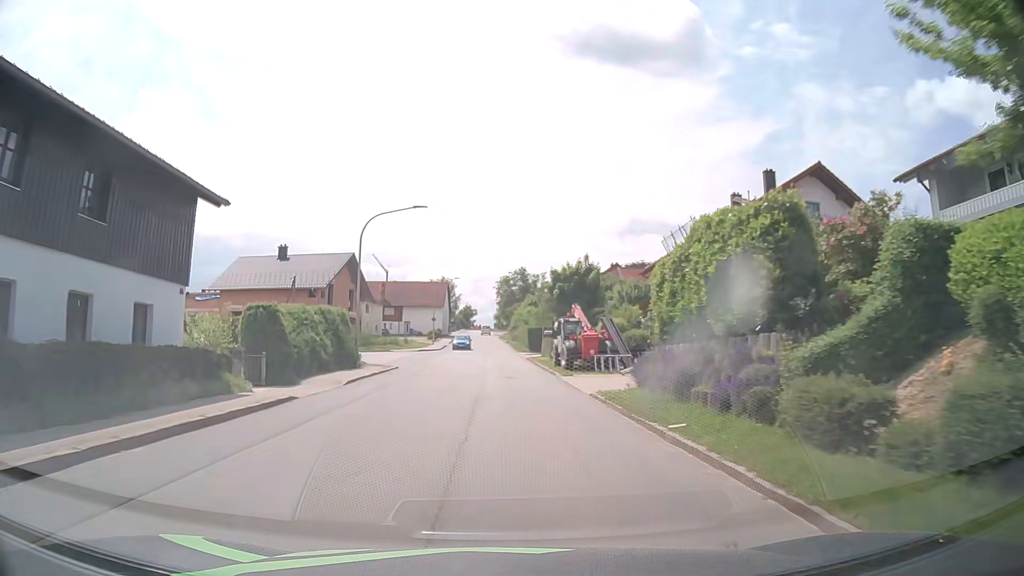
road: tertiary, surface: asphalt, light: Day
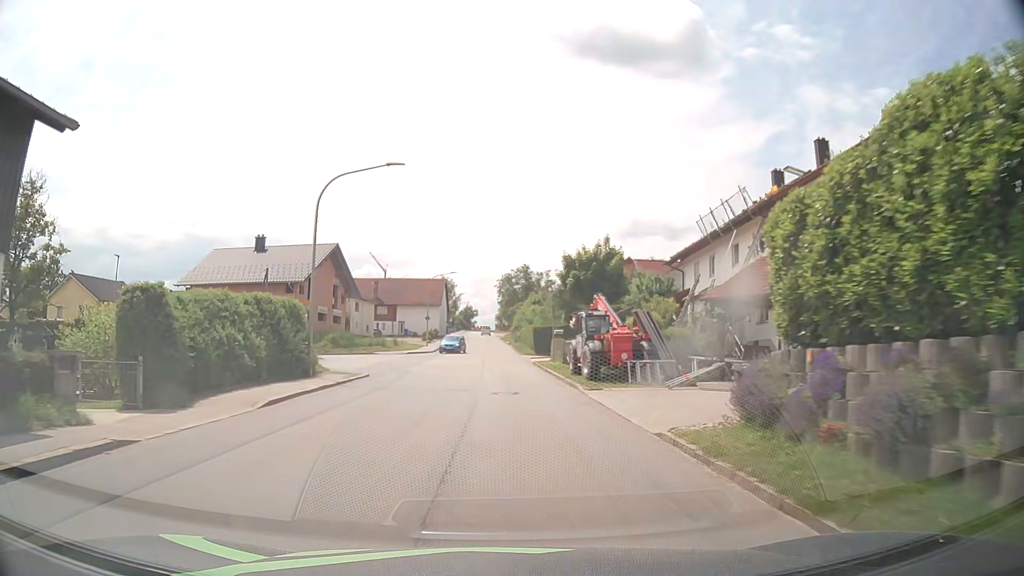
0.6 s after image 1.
(0.0, +7.6) m; 0°
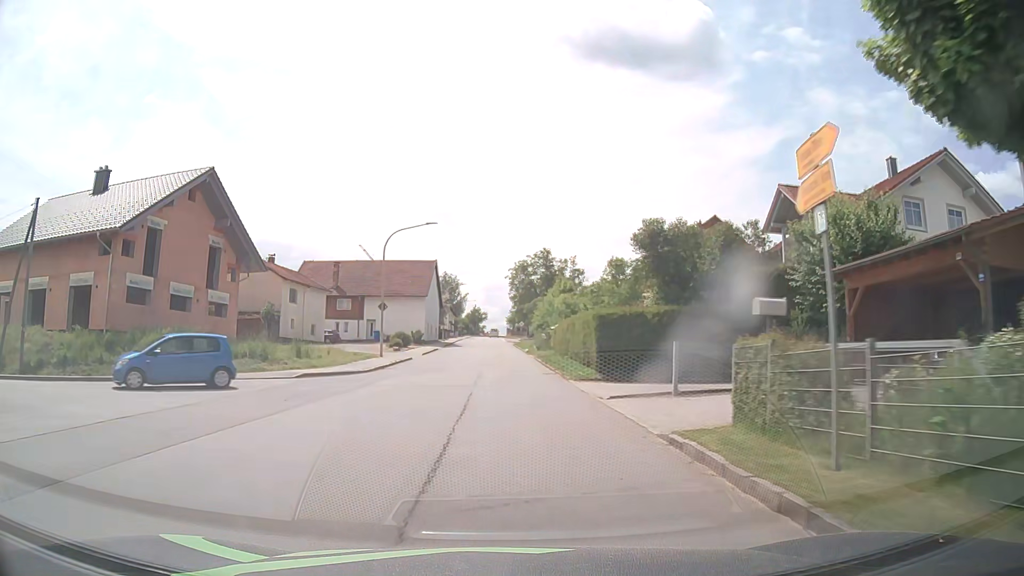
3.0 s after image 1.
(-0.2, +30.2) m; -1°
(0, +10) (0, +20) (0, +30) (0, +40) (-1, +50) (-1, +60) (-1, +70) (-1, +80) (-2, +90) (-2, +100) m
